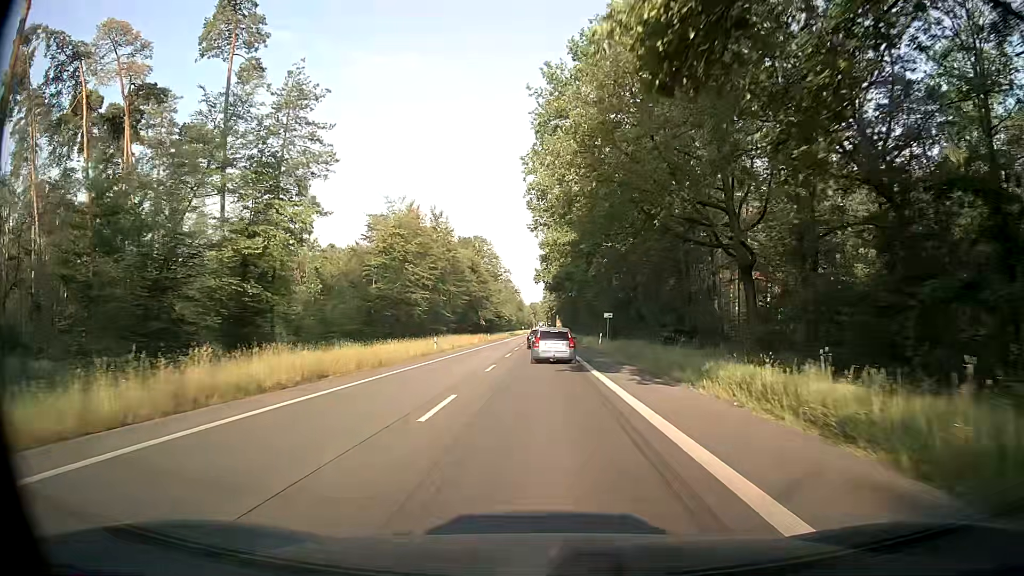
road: secondary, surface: asphalt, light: Day
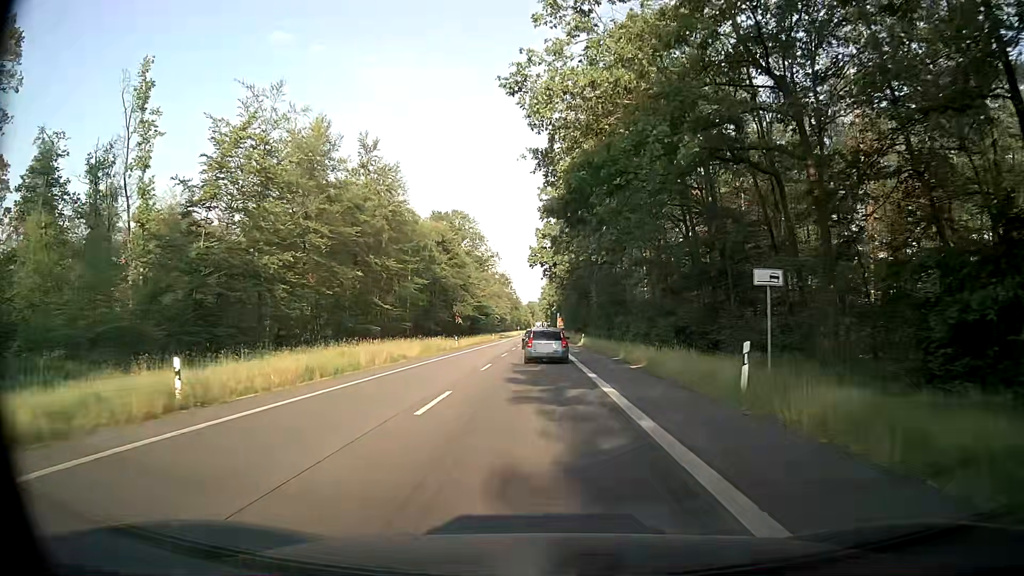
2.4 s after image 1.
(0.0, +34.5) m; 0°
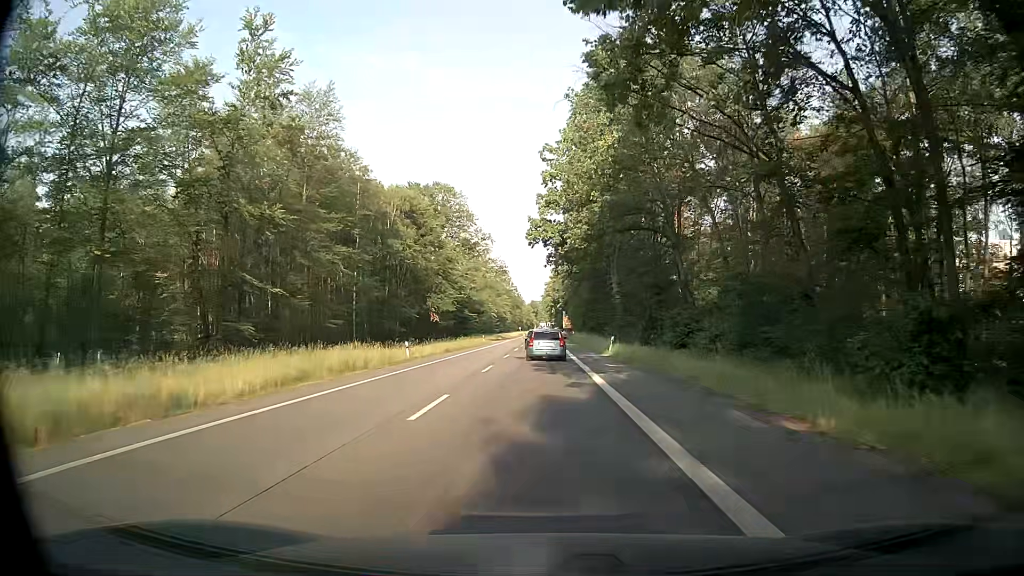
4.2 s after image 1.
(-0.2, +24.2) m; -2°
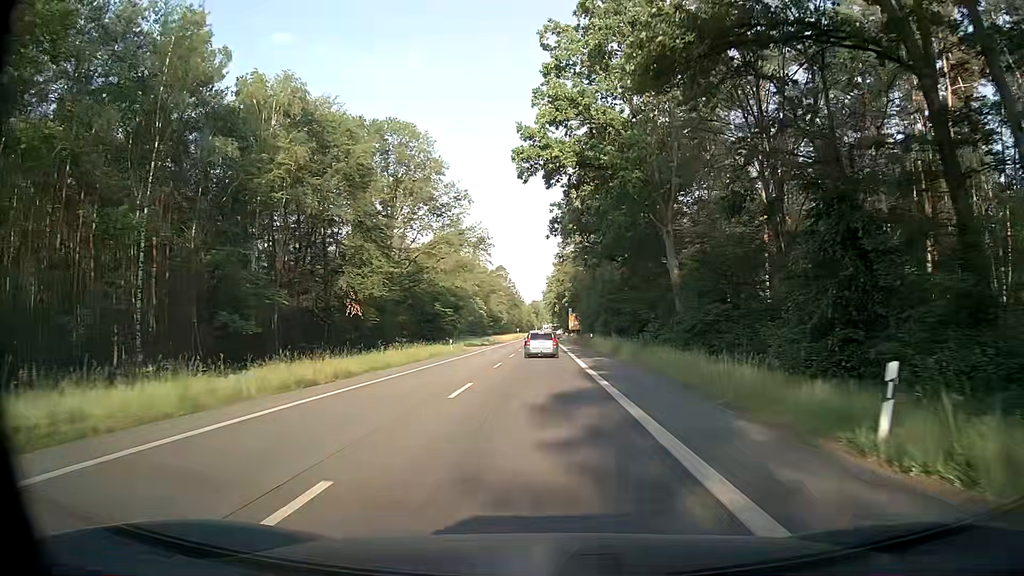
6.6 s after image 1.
(+0.5, +31.8) m; +1°
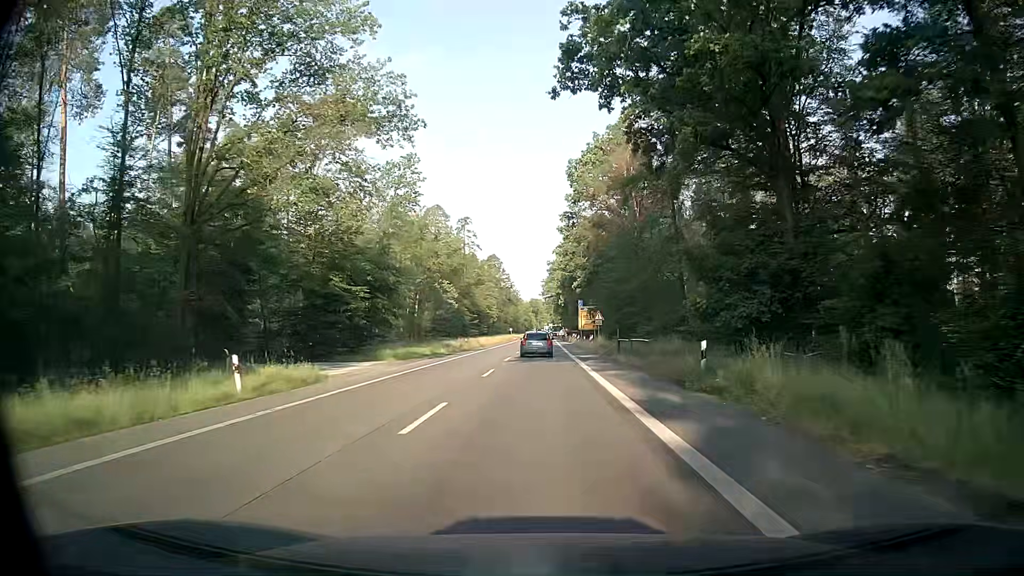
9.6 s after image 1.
(+0.1, +40.4) m; 0°
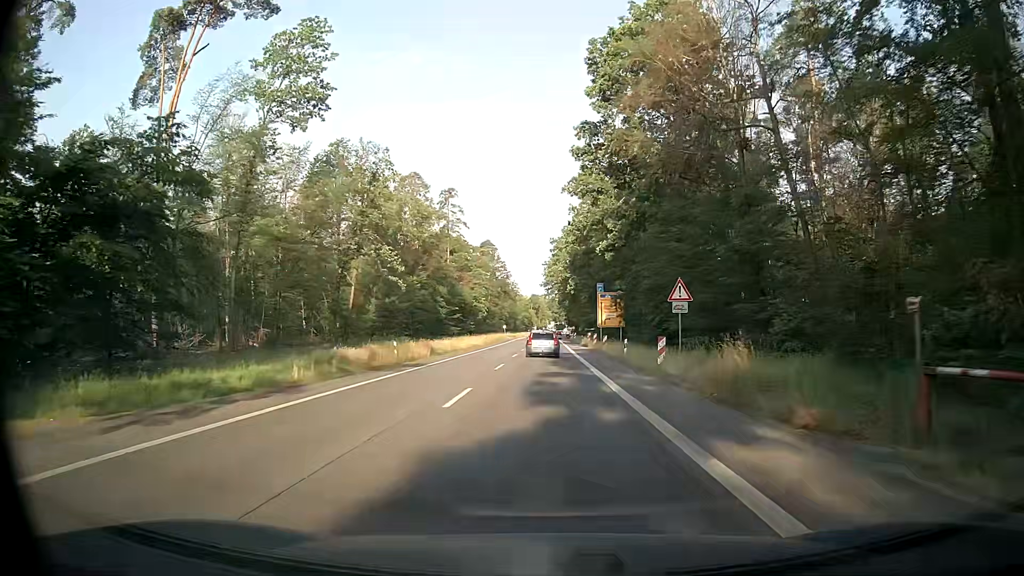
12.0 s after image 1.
(+0.2, +32.6) m; 0°
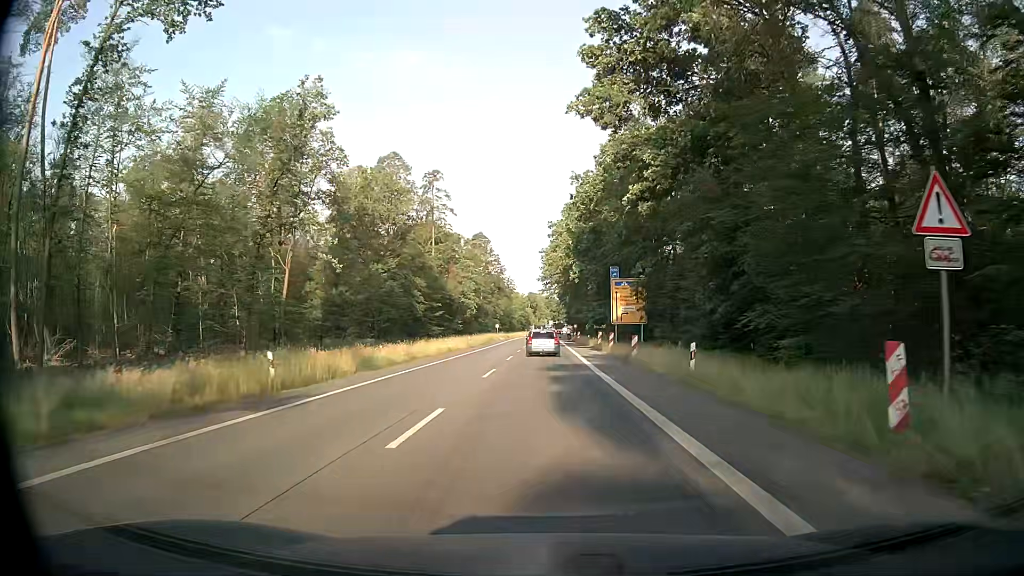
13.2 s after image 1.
(0.0, +16.0) m; 0°
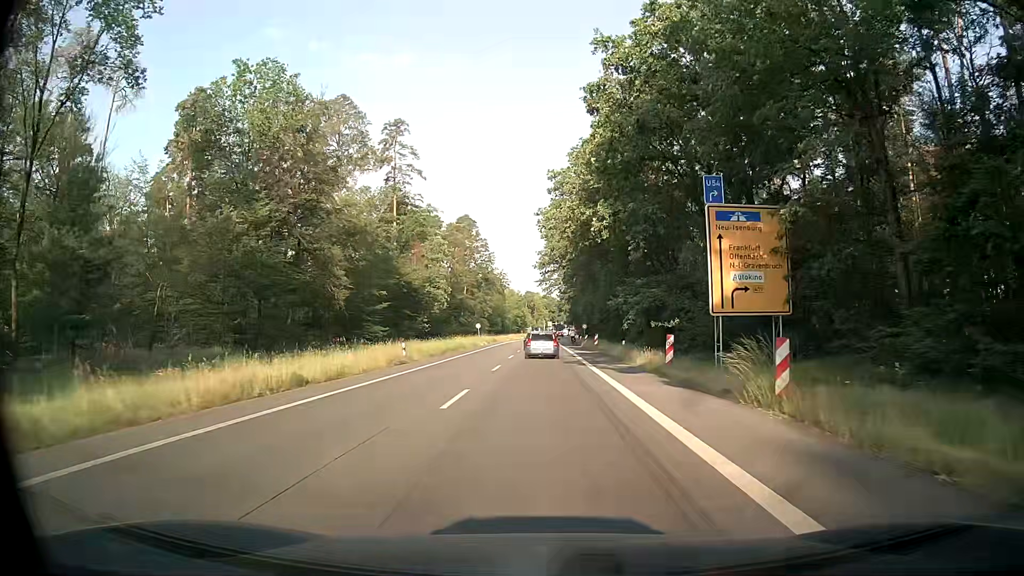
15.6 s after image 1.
(-0.2, +31.3) m; 0°
(0, +10) (0, +20) (0, +30) (0, +40) (0, +50) (0, +60) (-1, +70) (-1, +80) (-1, +90) (-1, +100) m
